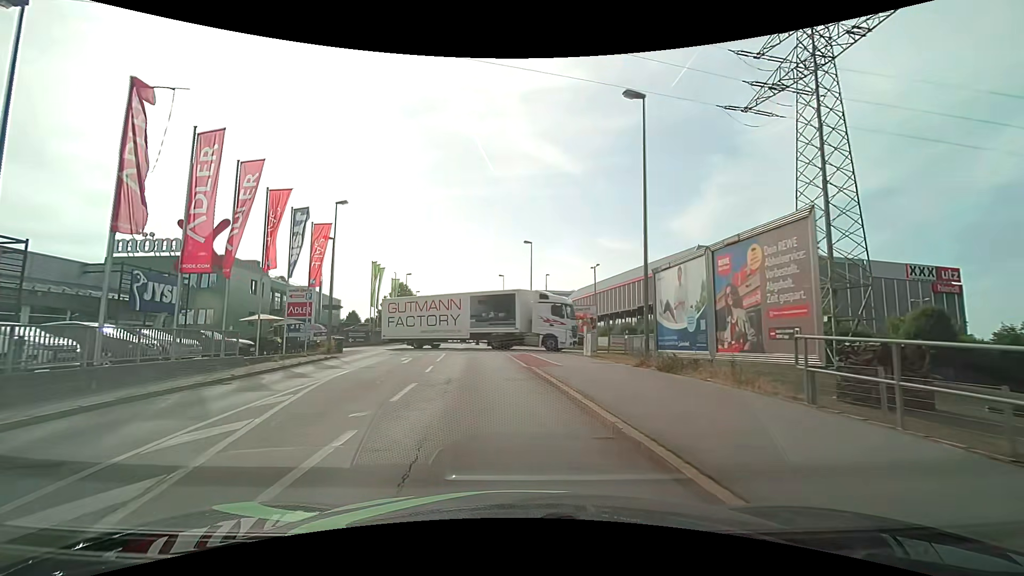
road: tertiary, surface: asphalt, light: Day
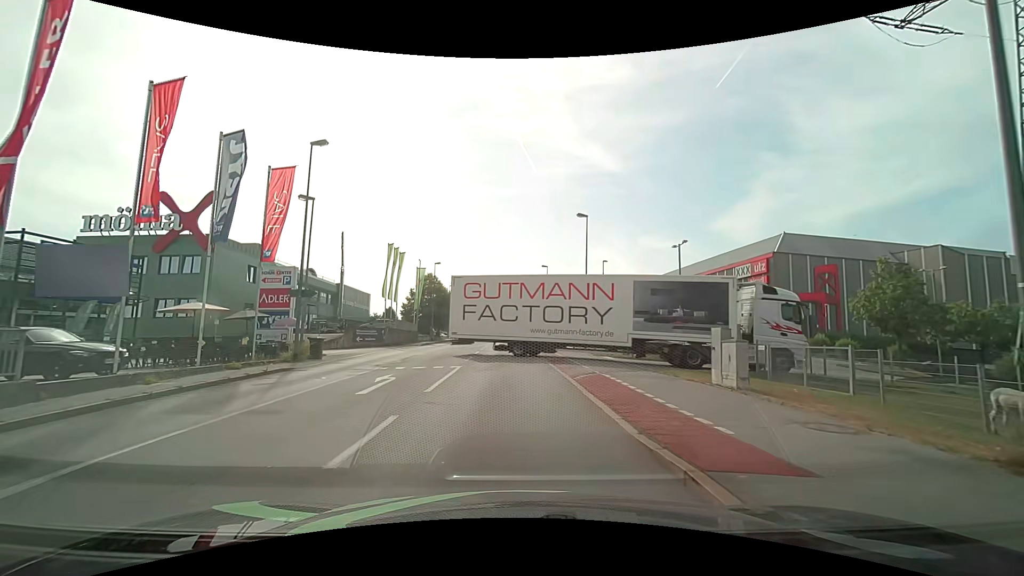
(-0.4, +10.9) m; -4°
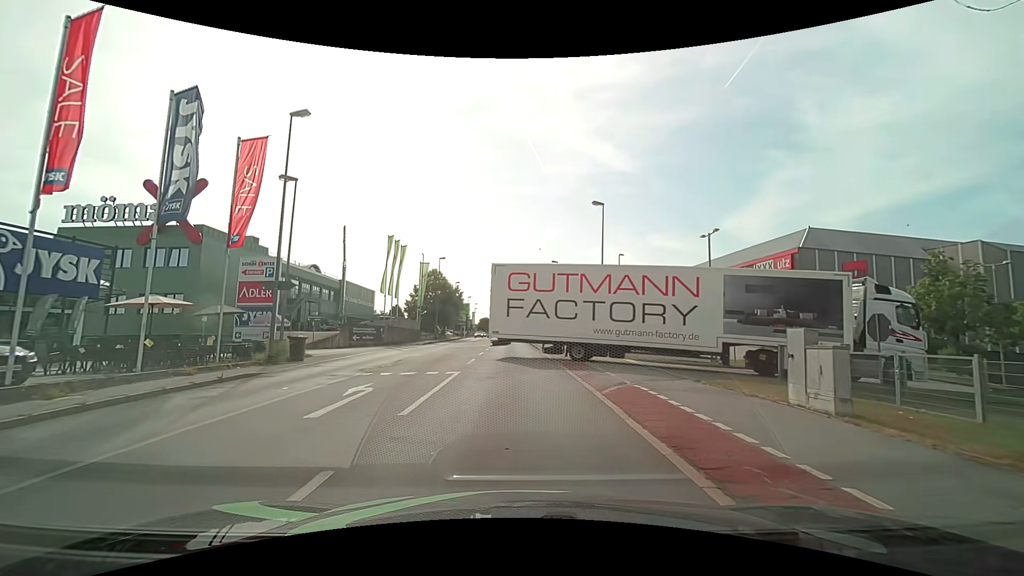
(0.0, +3.1) m; -1°
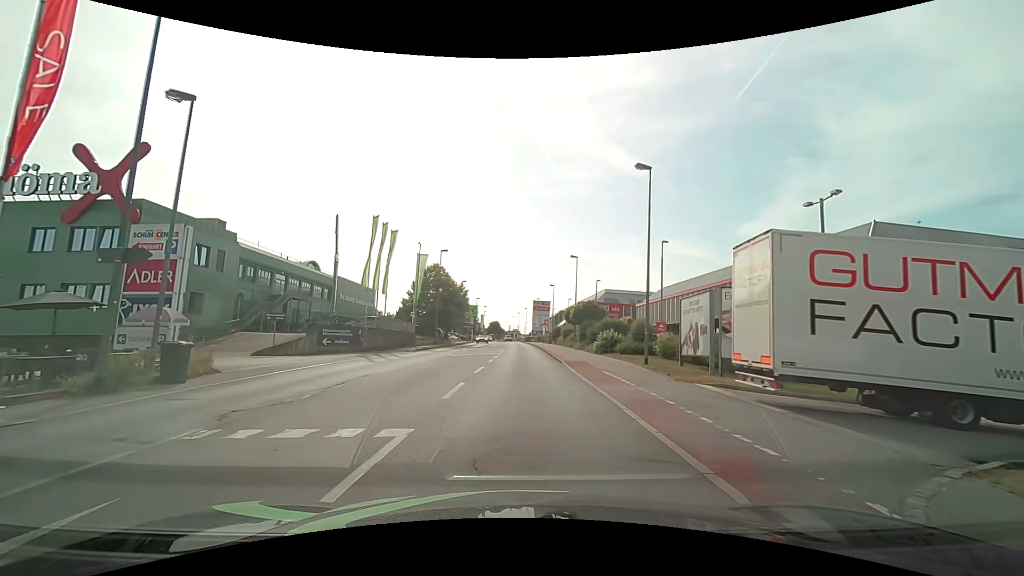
(-0.1, +8.4) m; -1°
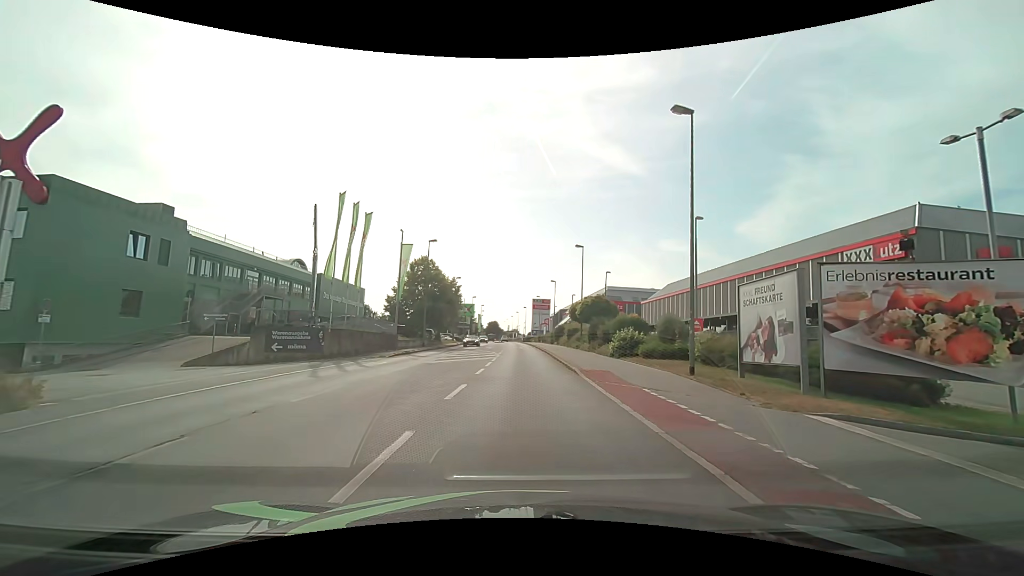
(0.0, +6.3) m; -1°
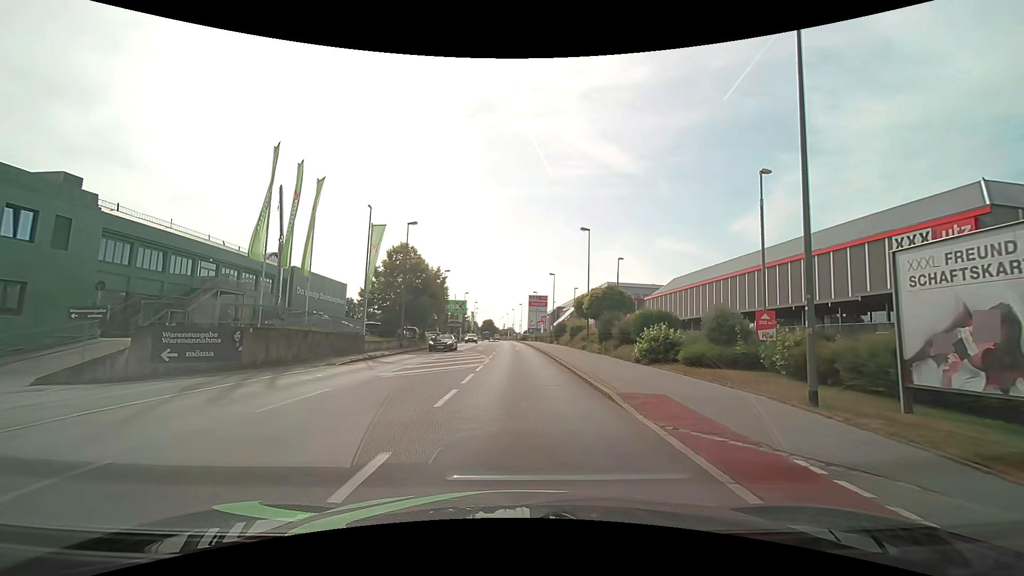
(+0.1, +7.4) m; +1°
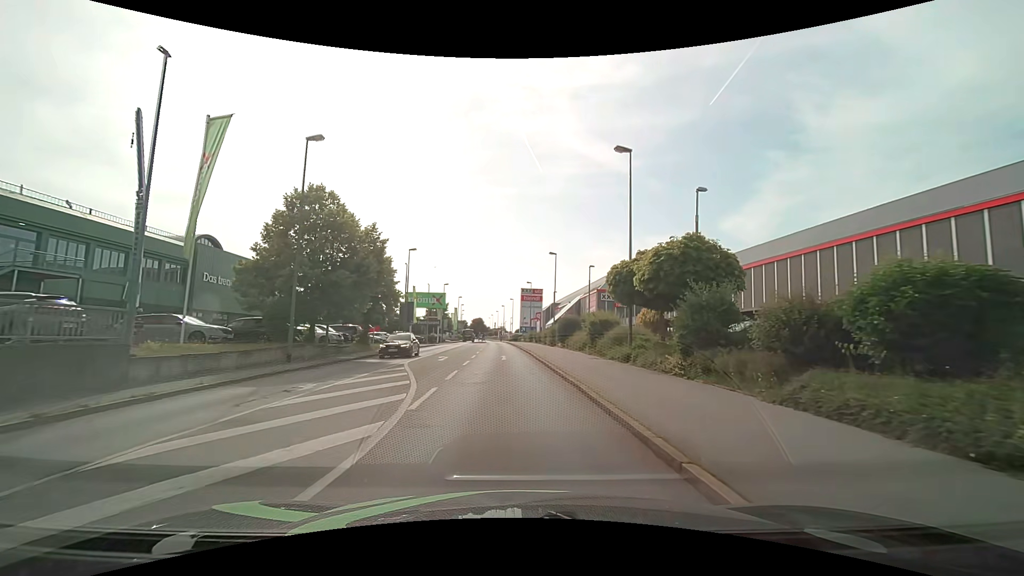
(+0.2, +18.3) m; +1°
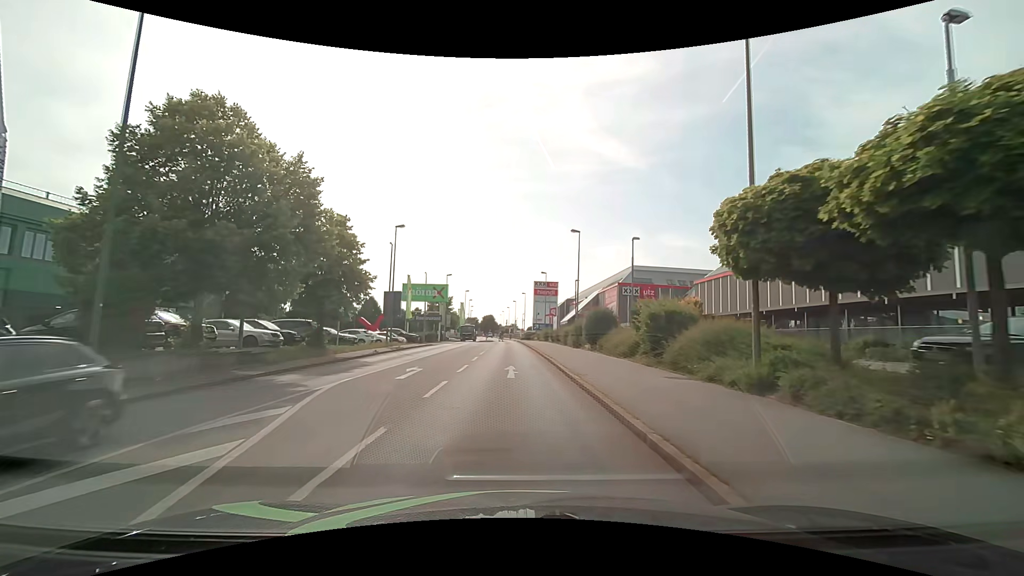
(-0.1, +10.8) m; -2°
(0, +10) (0, +20) (0, +30) (-1, +40) (-1, +50) (-1, +60) (-1, +70) (-1, +80) (-2, +90) (-3, +100) m
